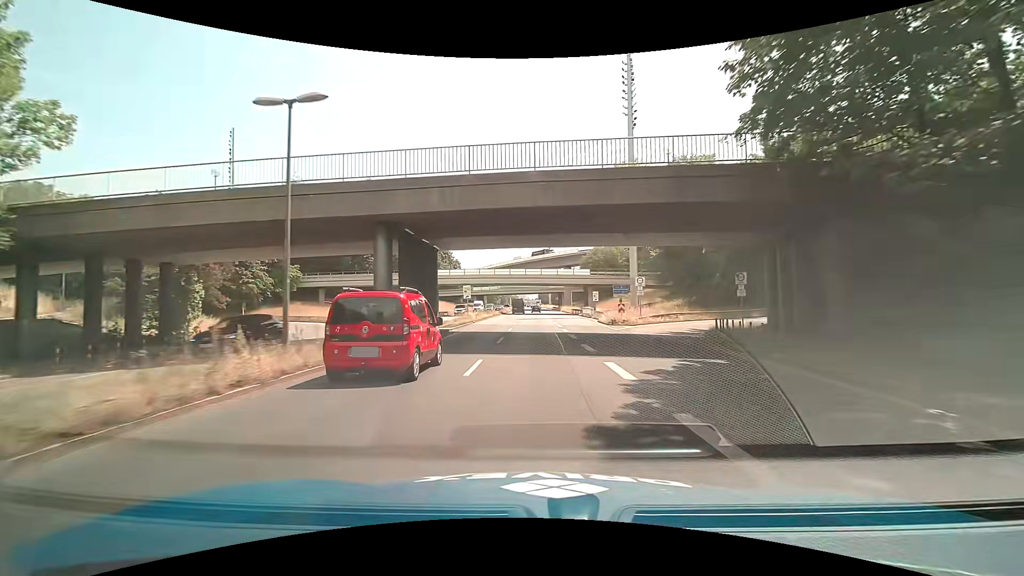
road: trunk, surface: asphalt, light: Day
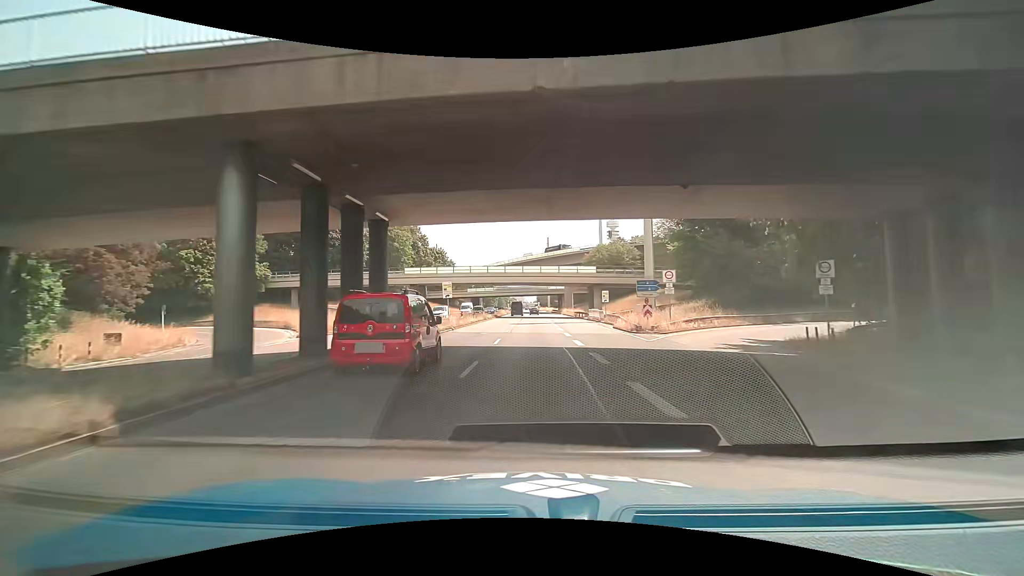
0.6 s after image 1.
(+0.1, +9.6) m; 0°
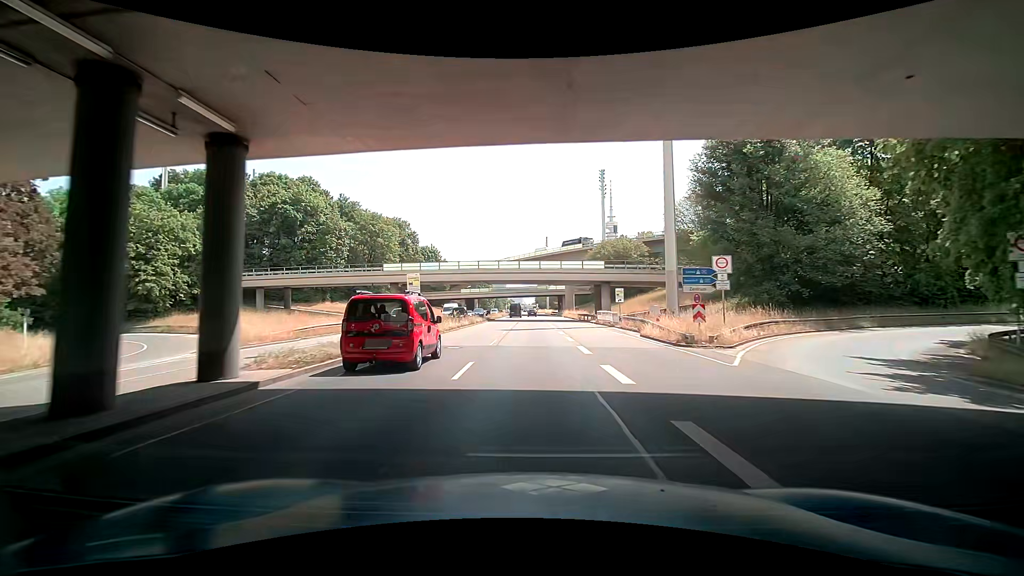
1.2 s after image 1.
(+0.1, +9.6) m; 0°
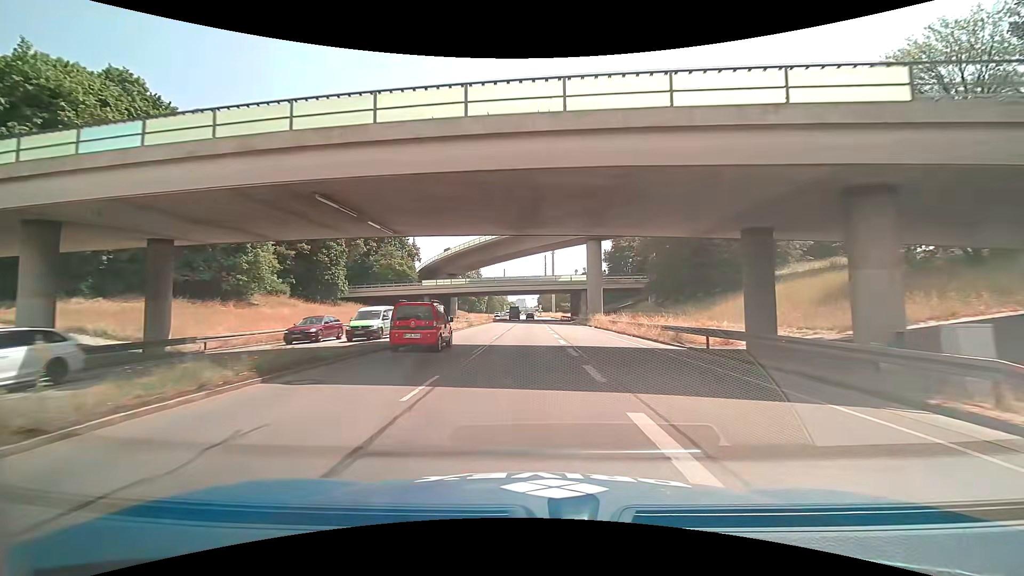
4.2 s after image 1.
(+0.4, +47.8) m; 0°
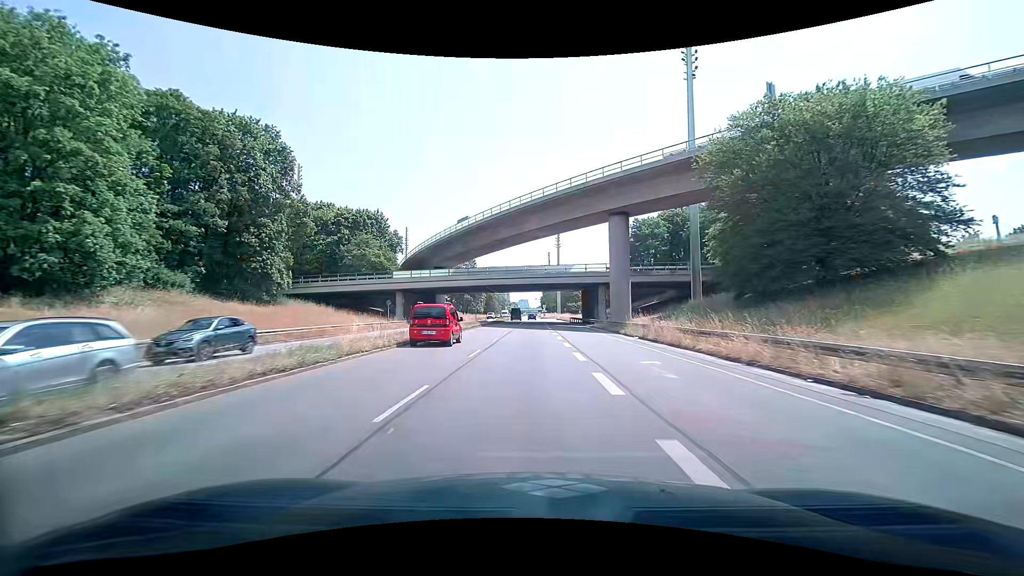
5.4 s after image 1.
(0.0, +19.4) m; +1°
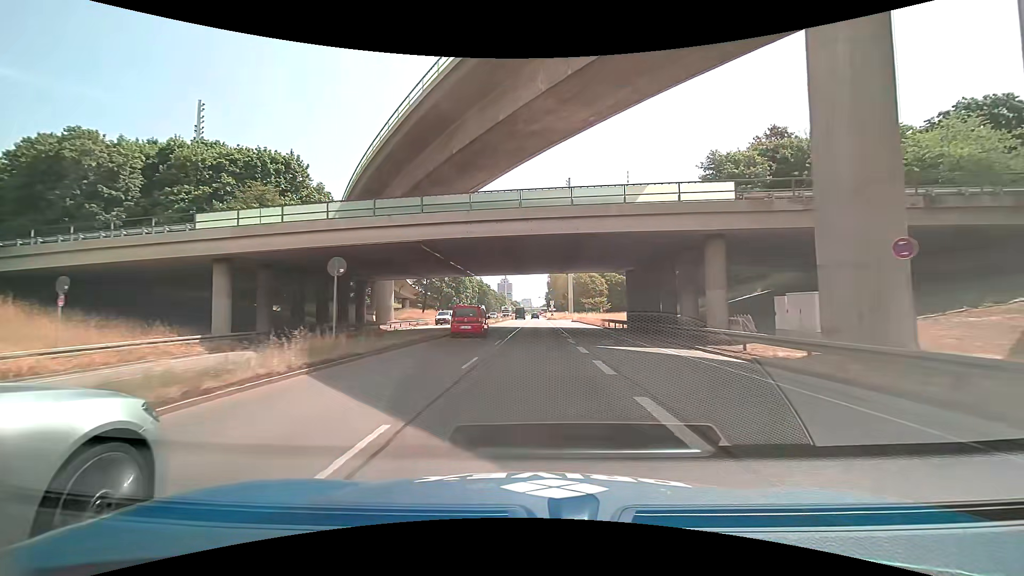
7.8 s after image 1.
(-0.8, +39.5) m; -2°
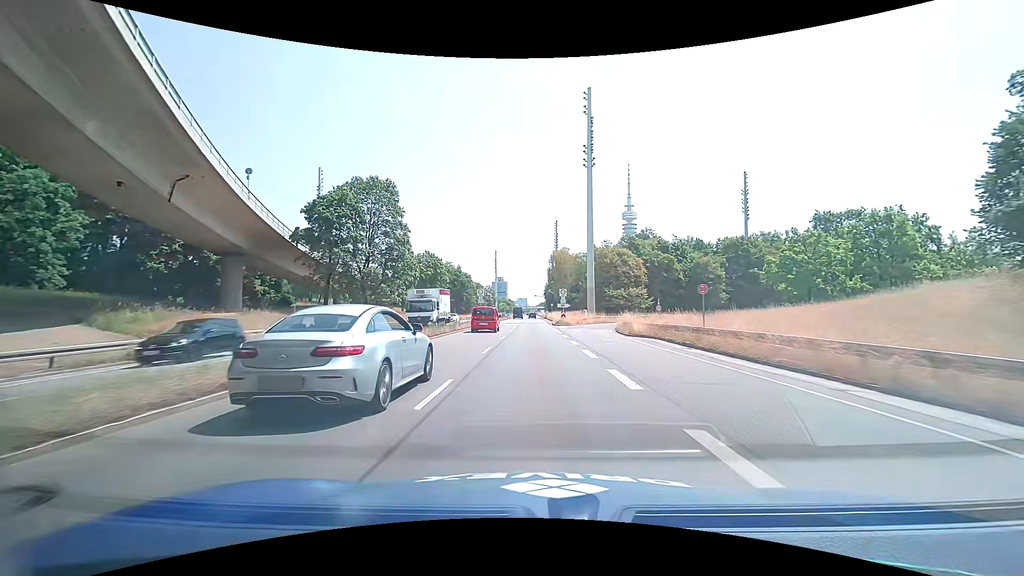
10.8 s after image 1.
(-0.8, +50.2) m; -2°
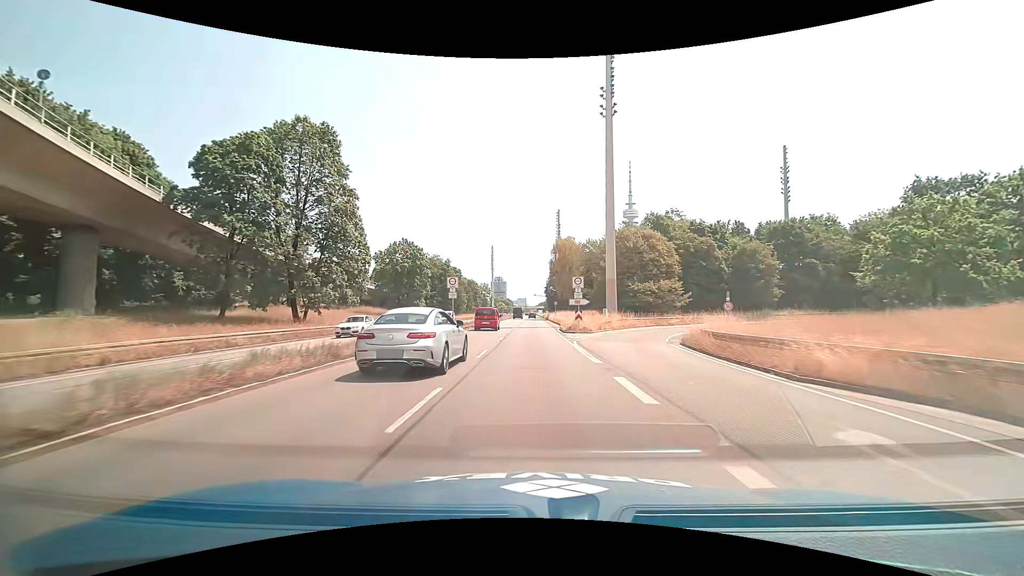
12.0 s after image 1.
(+1.1, +19.2) m; +3°
(0, +10) (0, +20) (0, +30) (0, +40) (+1, +50) (+1, +60) (+1, +70) (+1, +80) (+1, +90) (+1, +100) m
